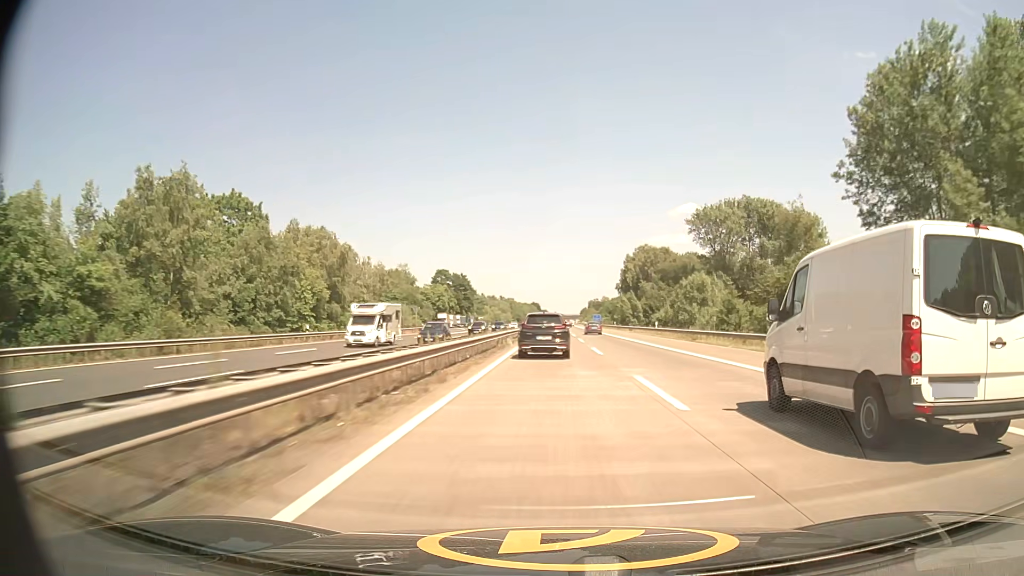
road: motorway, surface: concrete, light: Day
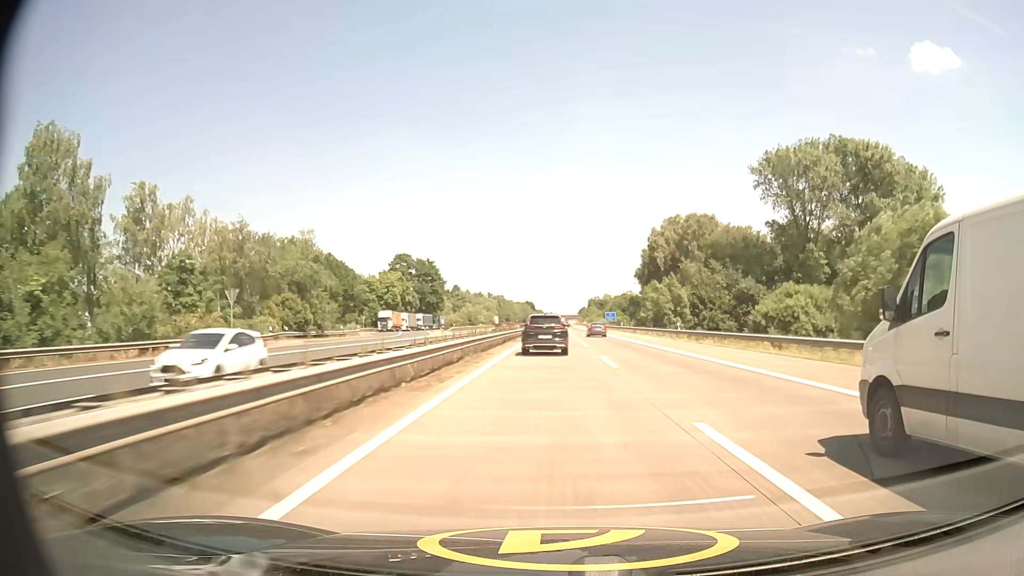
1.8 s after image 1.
(+0.3, +61.9) m; 0°
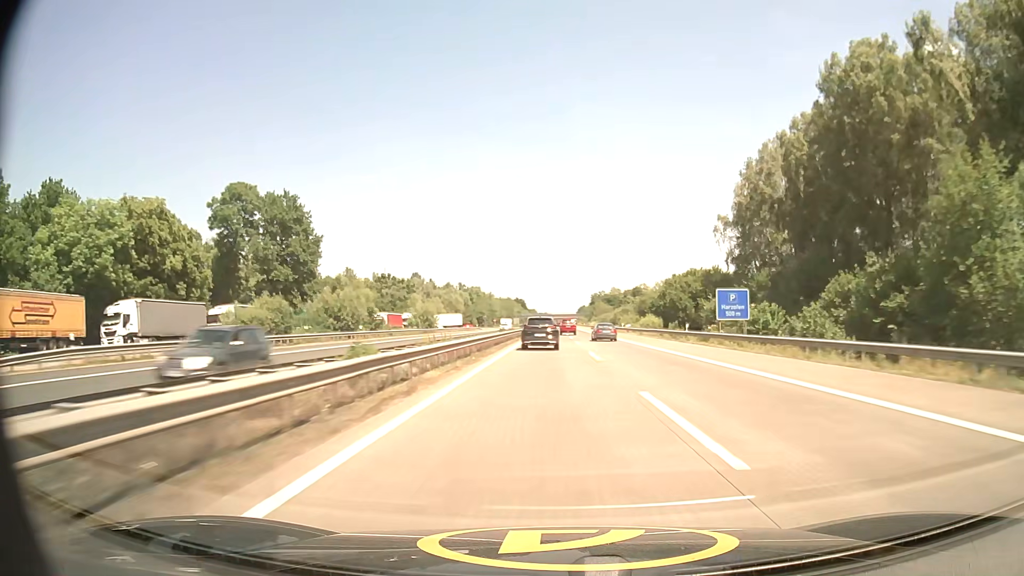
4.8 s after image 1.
(+0.4, +103.8) m; 0°
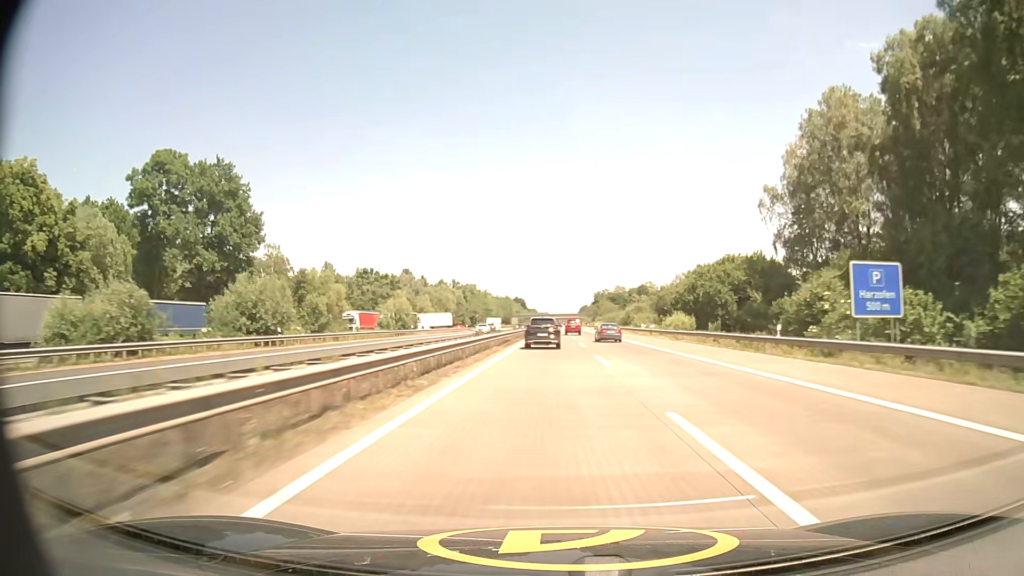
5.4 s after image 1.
(0.0, +20.9) m; 0°
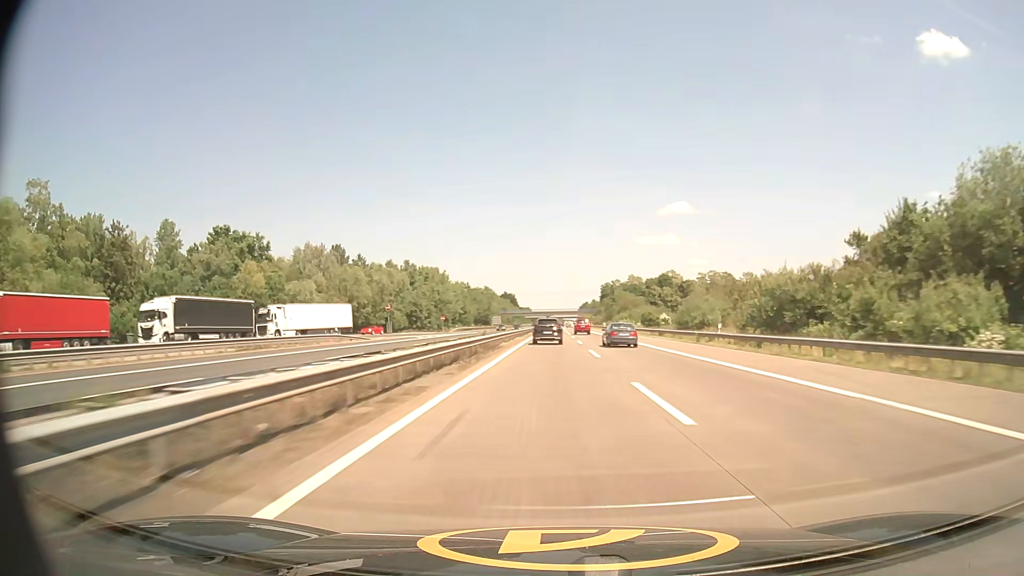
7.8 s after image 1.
(+0.2, +84.4) m; 0°
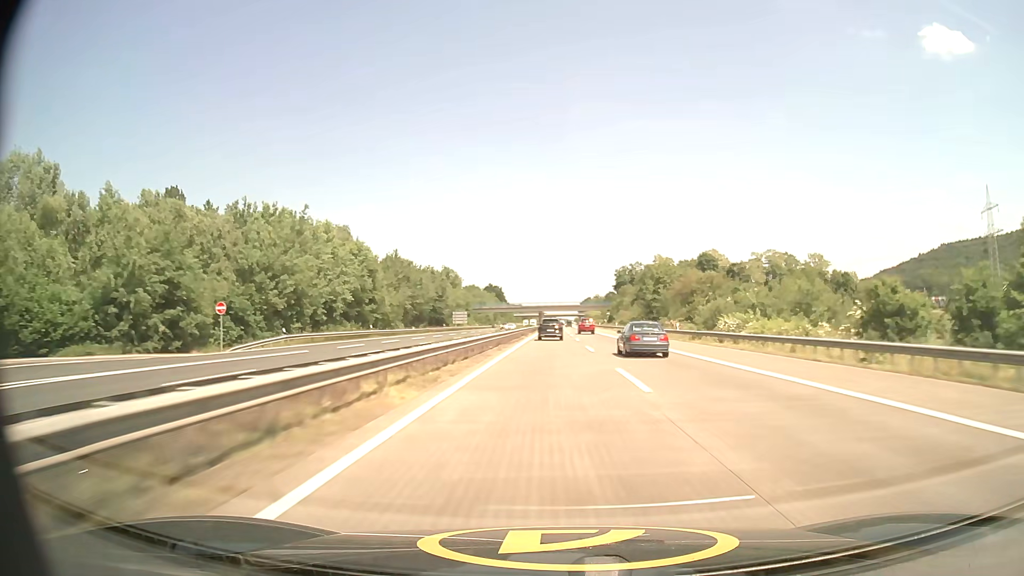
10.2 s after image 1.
(+0.2, +85.6) m; 0°
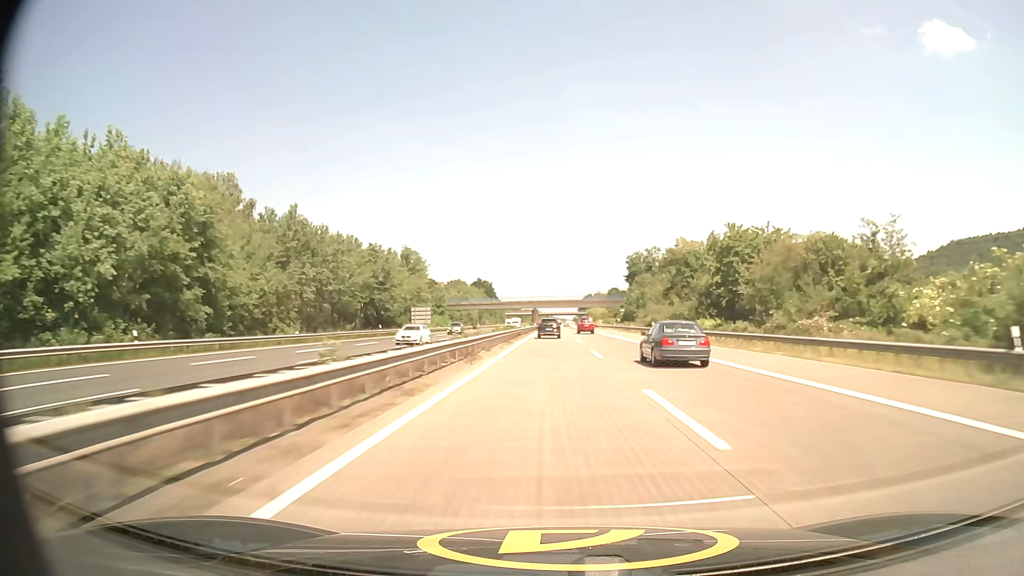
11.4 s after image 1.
(+0.1, +43.1) m; 0°
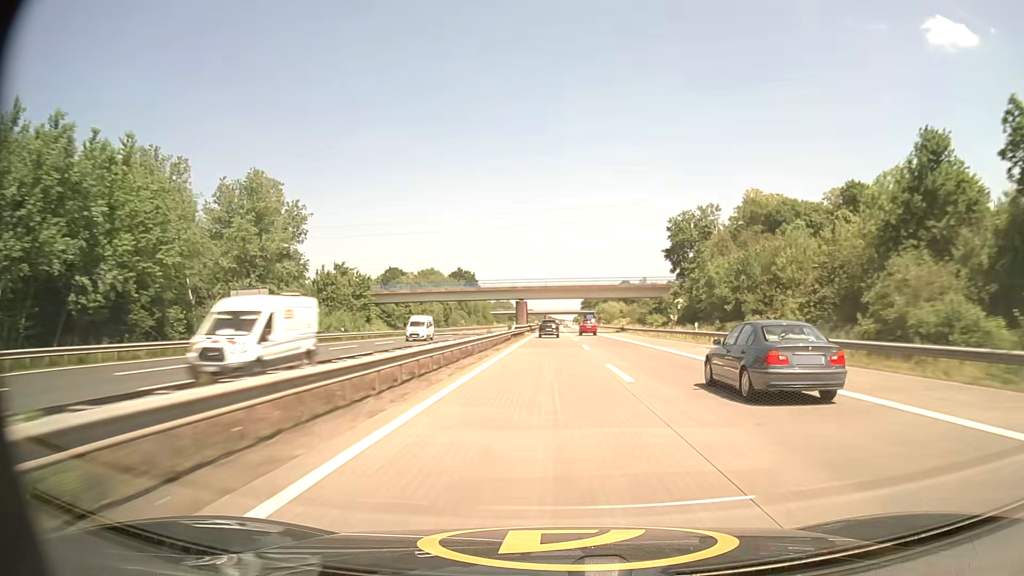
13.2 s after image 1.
(+0.1, +64.9) m; 0°
(0, +10) (0, +20) (0, +30) (0, +40) (0, +50) (0, +60) (0, +70) (0, +80) (0, +90) (0, +100) m
